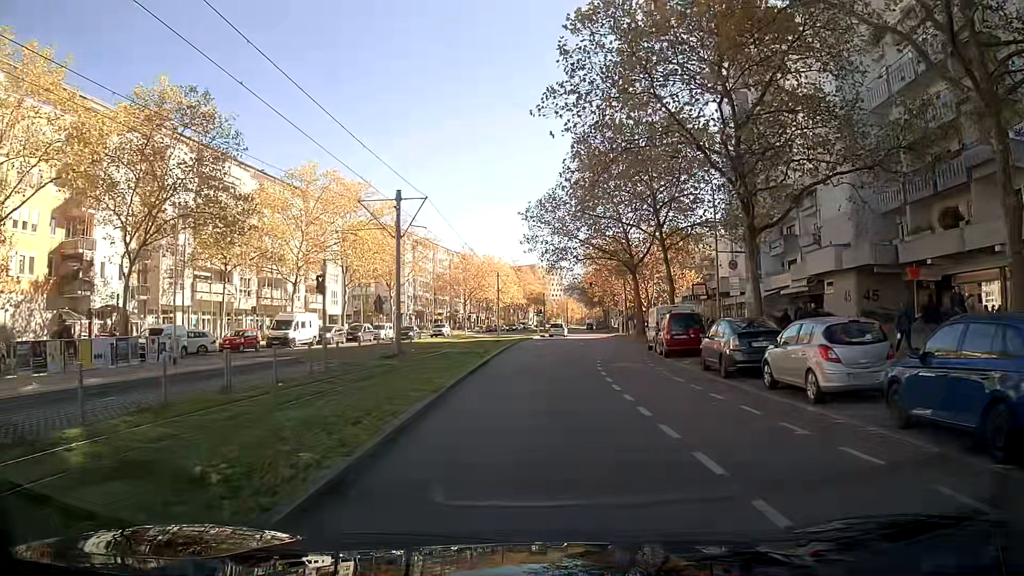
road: tertiary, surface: asphalt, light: Day
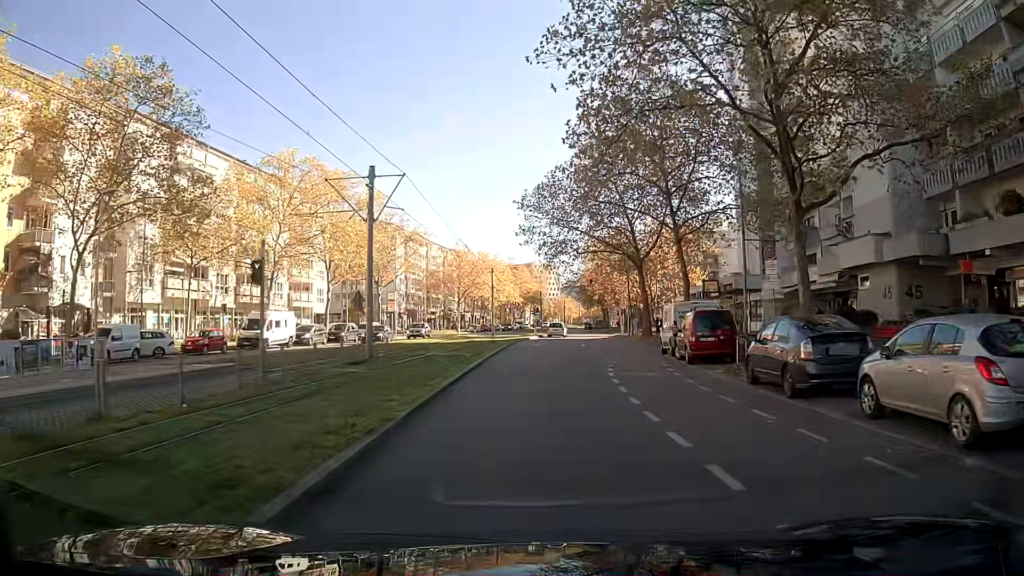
(0.0, +4.7) m; 0°
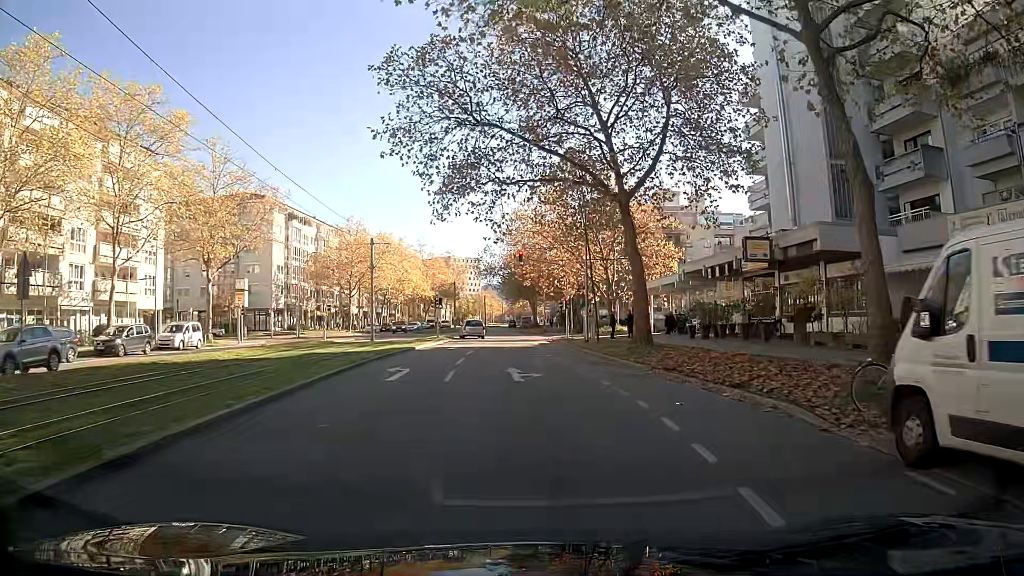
(+2.0, +24.8) m; +6°
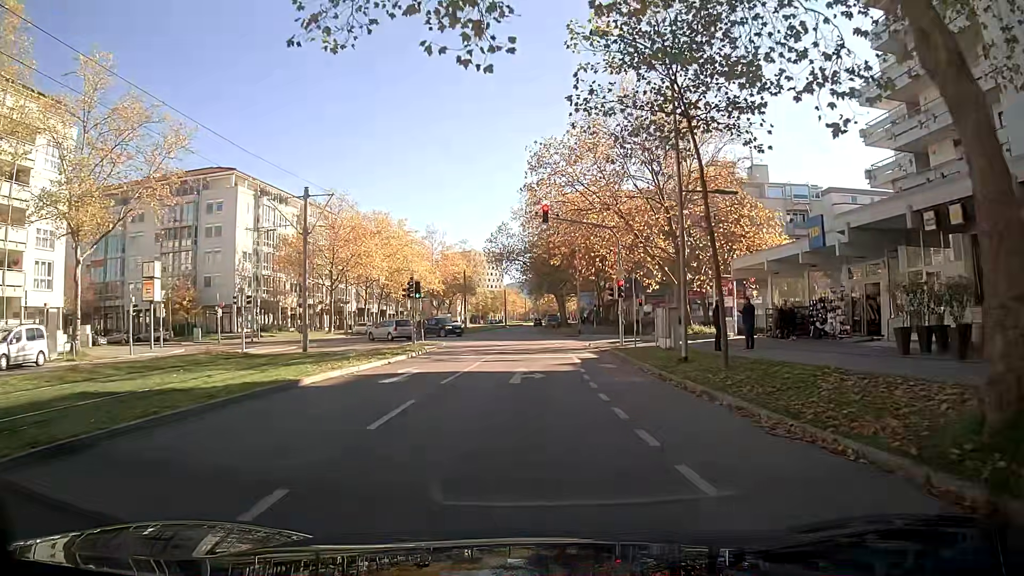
(-0.3, +18.7) m; -2°
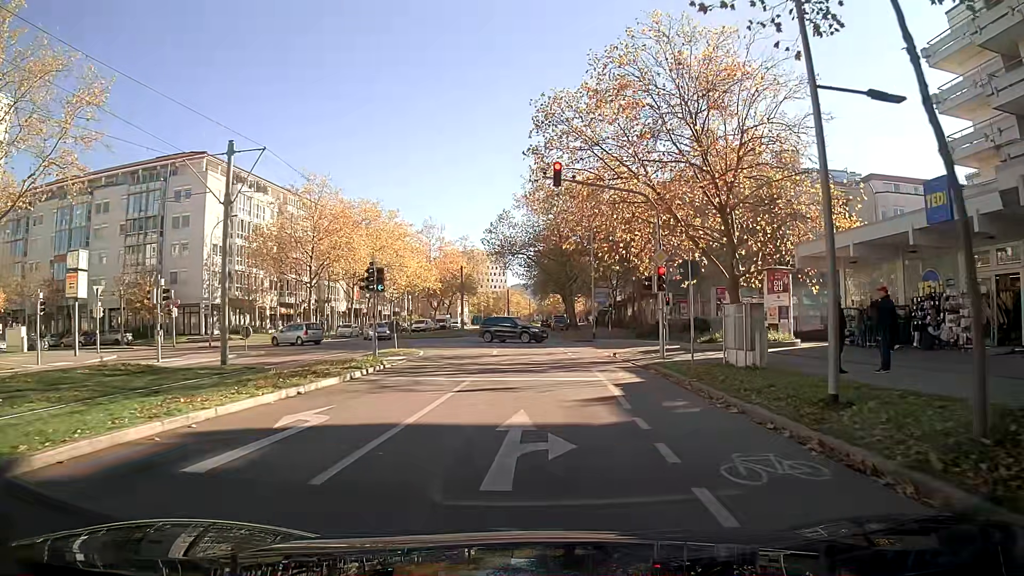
(-0.1, +8.6) m; 0°
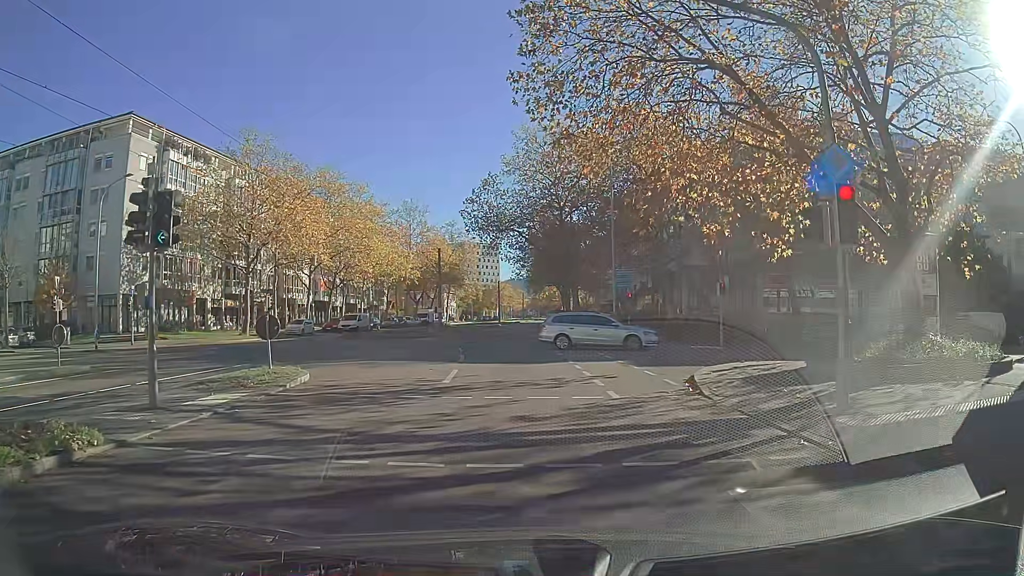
(+0.1, +13.1) m; +1°
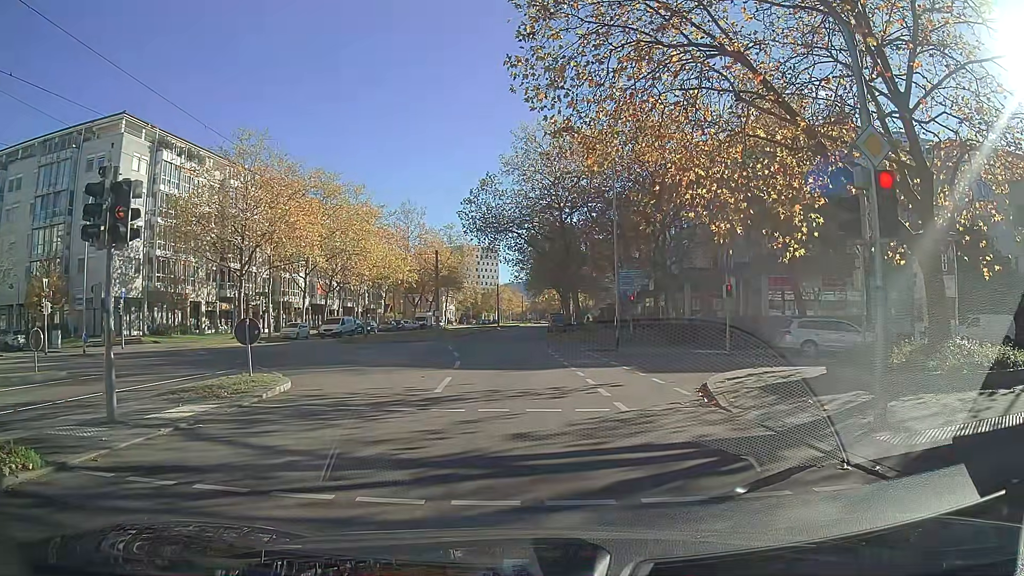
(0.0, +1.0) m; +1°
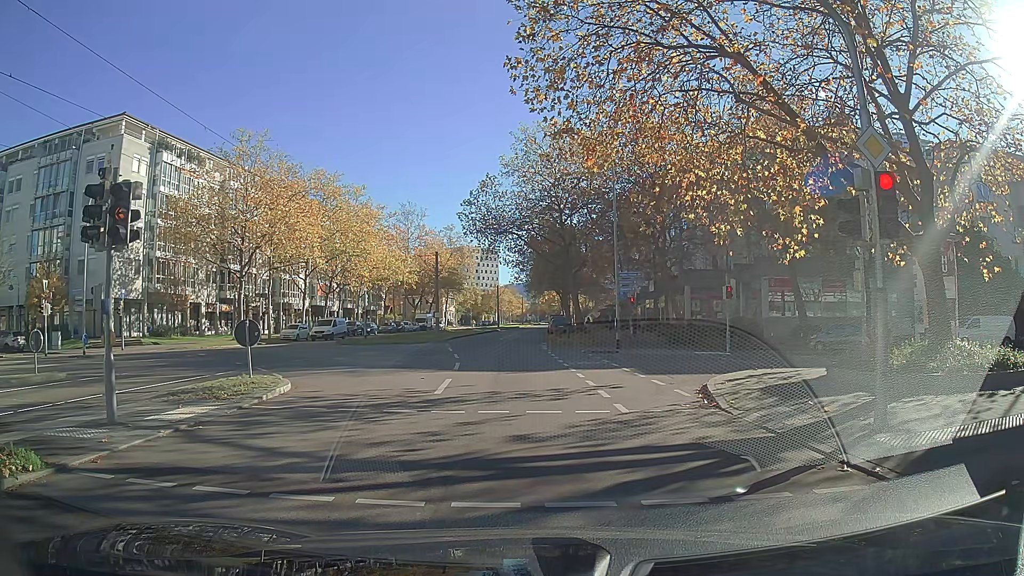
(0.0, +0.1) m; 0°
(0, +10) (-1, +20) (-1, +30) (-2, +40) (-2, +50) (-2, +60) (-2, +70) (-2, +80) (-2, +90) (-2, +100) m
